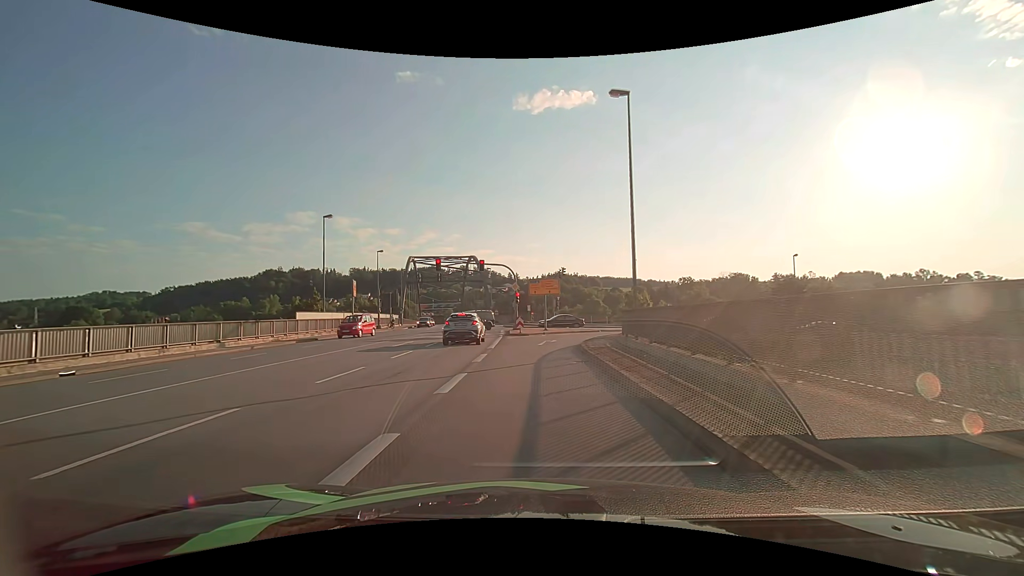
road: primary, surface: asphalt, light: Day
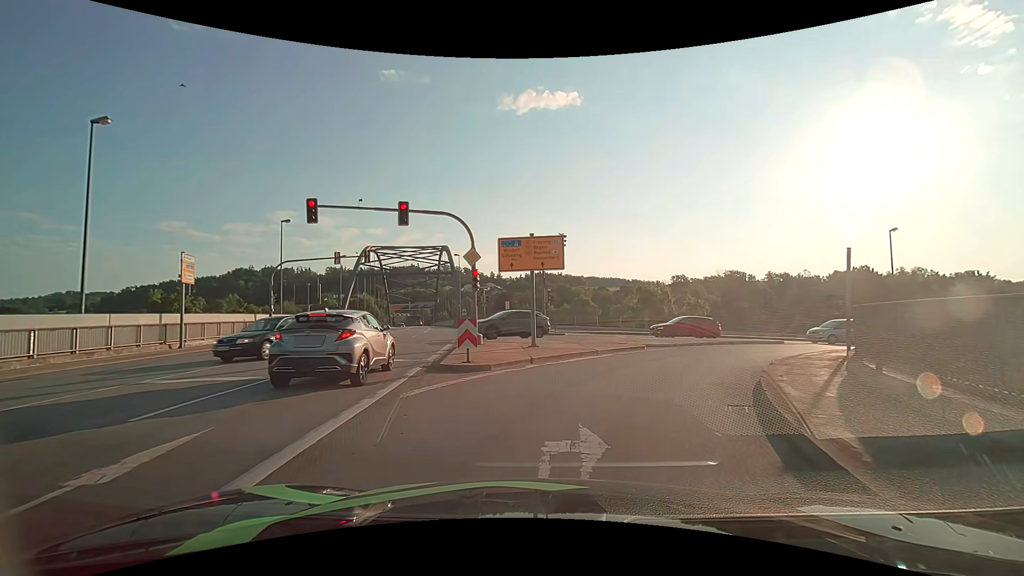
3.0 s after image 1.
(+0.1, +21.1) m; +2°
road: primary_link
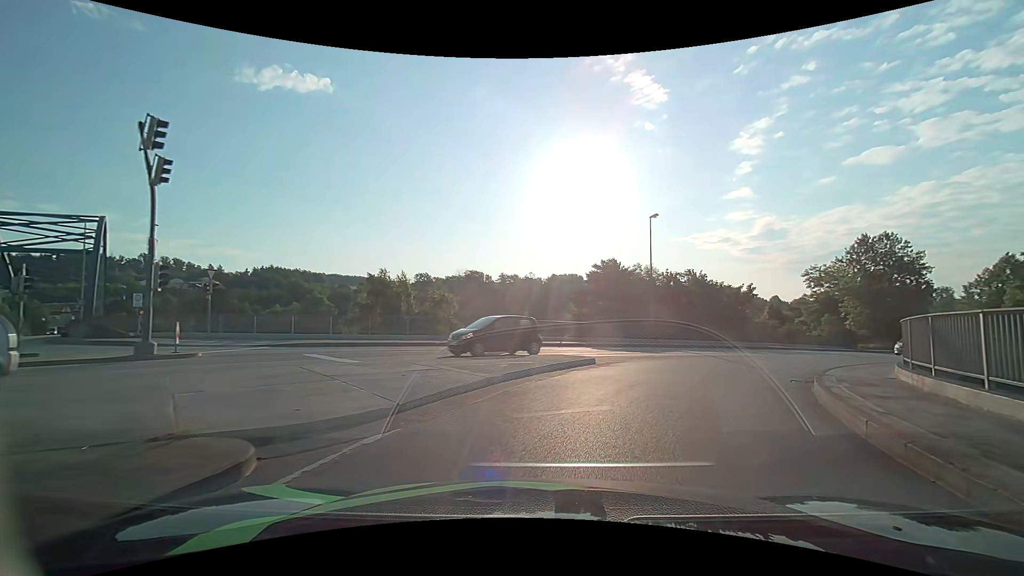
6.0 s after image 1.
(+3.4, +15.7) m; +29°
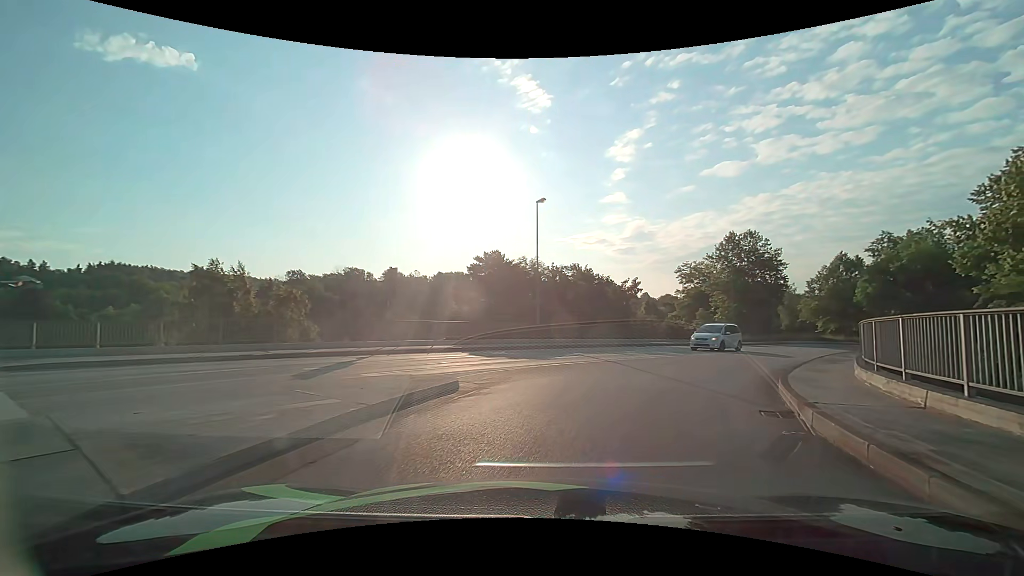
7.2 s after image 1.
(+0.6, +5.8) m; +12°
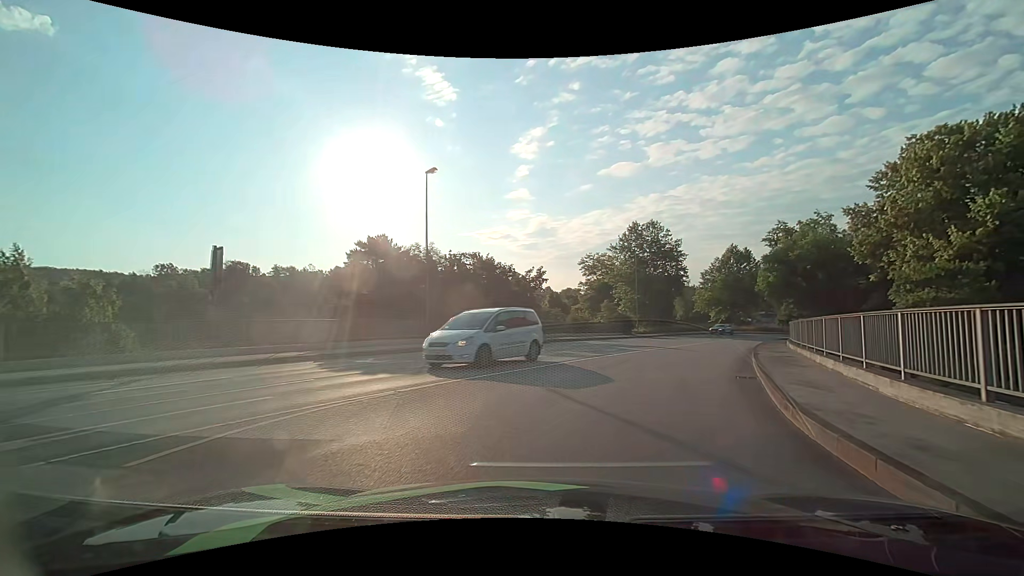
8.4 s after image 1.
(+0.6, +5.9) m; +12°
